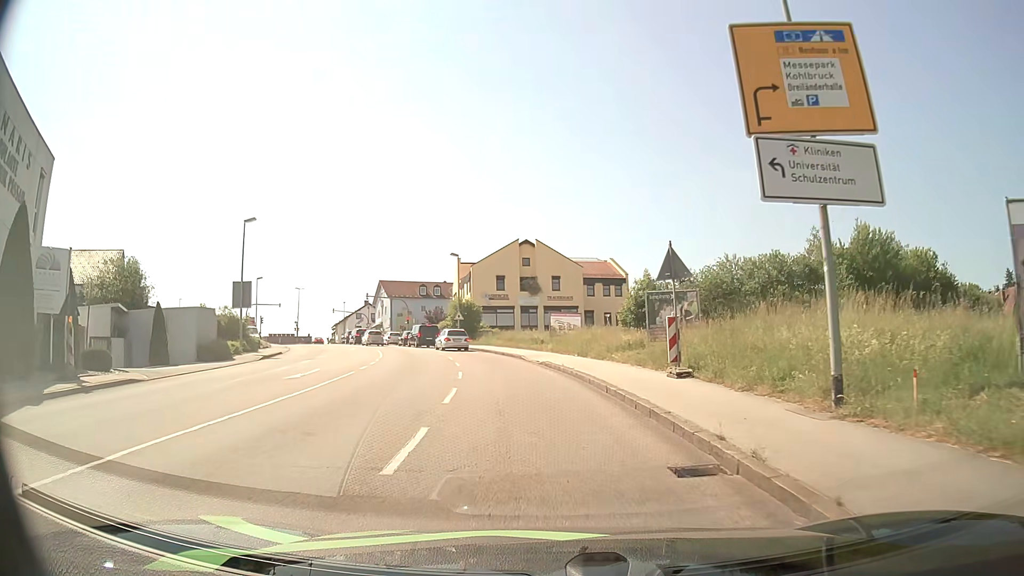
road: tertiary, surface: asphalt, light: Day
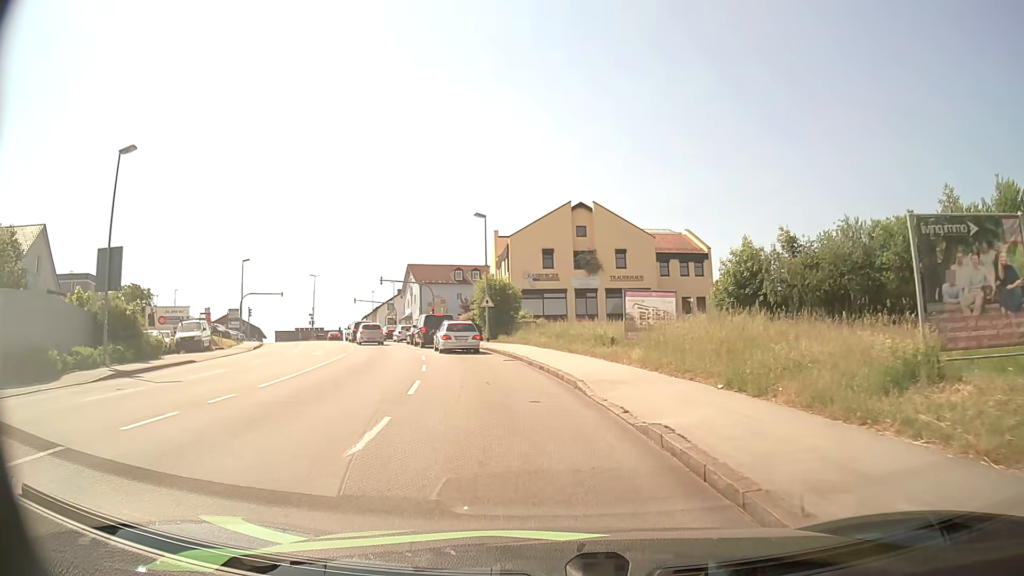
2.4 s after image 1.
(-0.6, +17.8) m; -4°
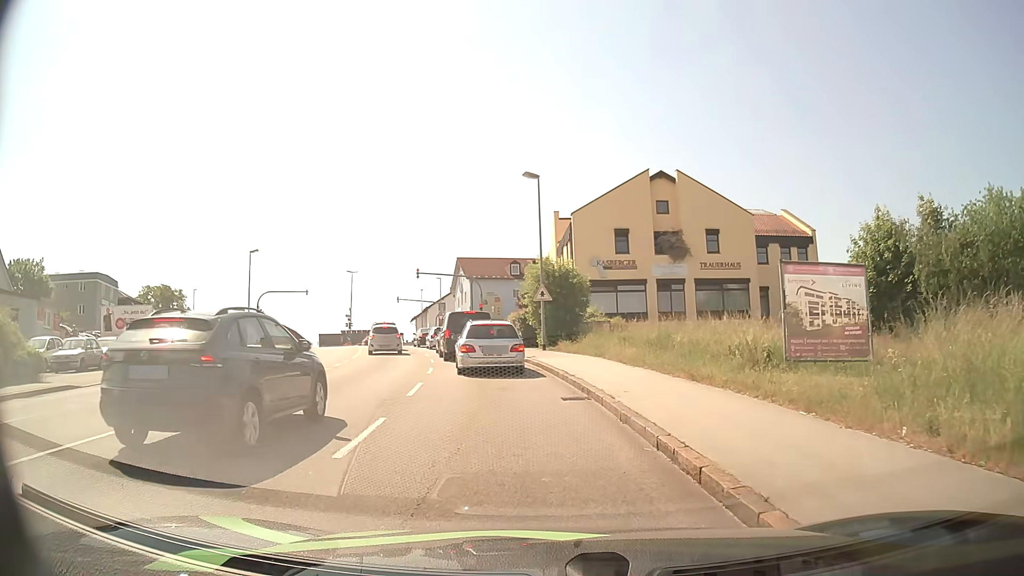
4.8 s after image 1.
(-0.5, +11.7) m; -6°
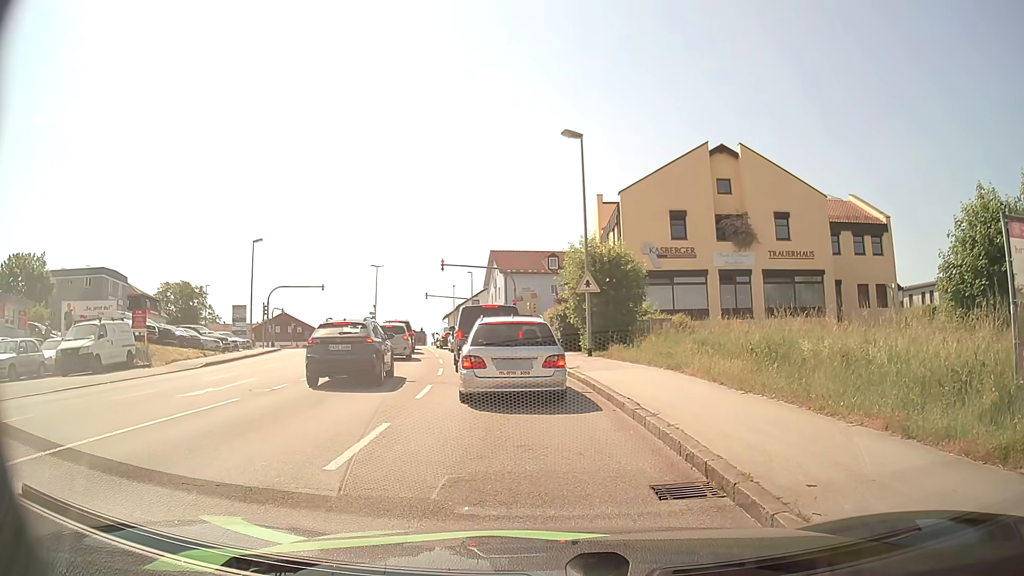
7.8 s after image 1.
(-0.2, +6.5) m; -3°
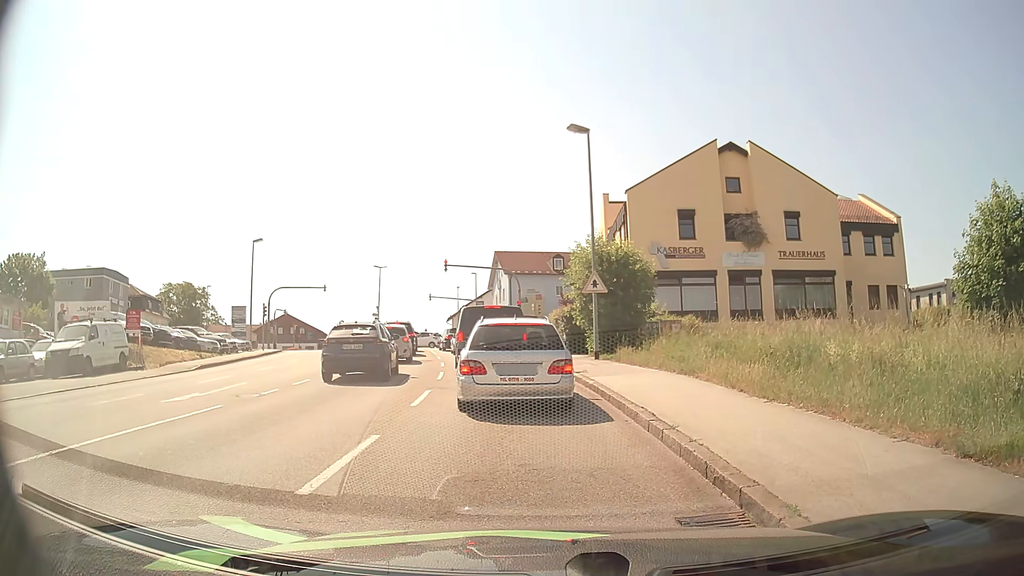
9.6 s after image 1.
(0.0, +0.9) m; 0°
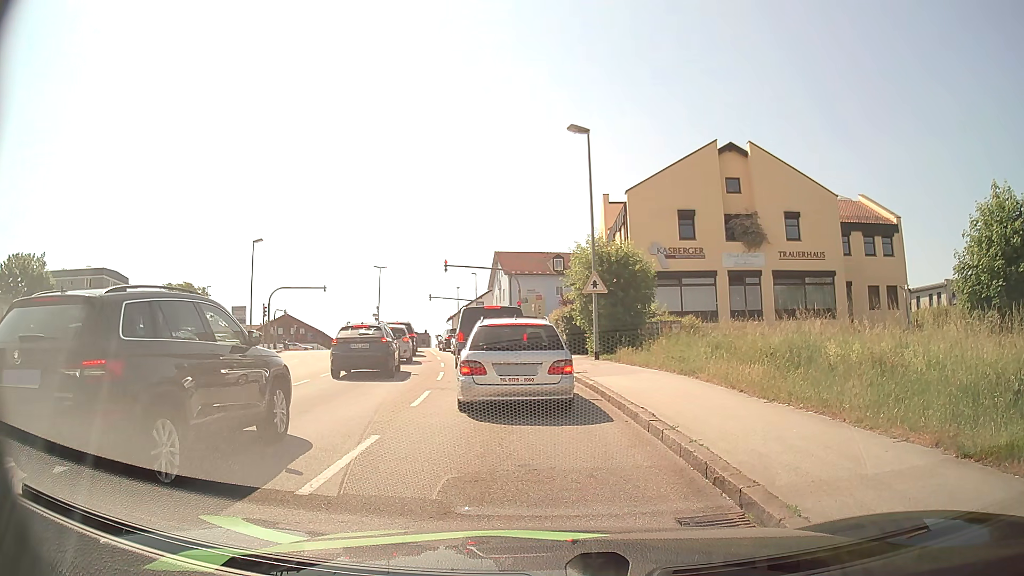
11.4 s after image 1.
(0.0, +0.1) m; 0°
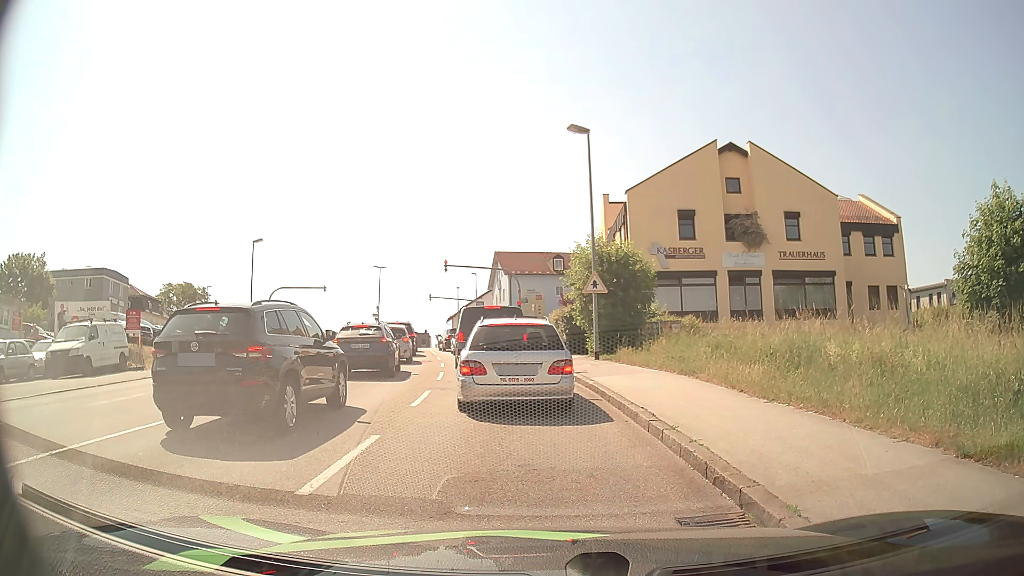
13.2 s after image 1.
(0.0, 0.0) m; 0°
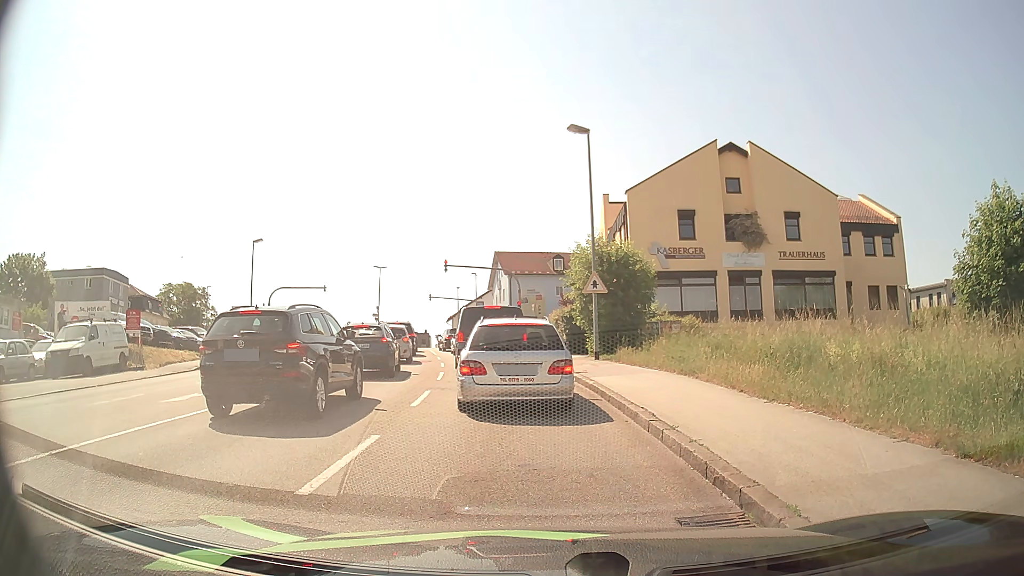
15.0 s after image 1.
(0.0, 0.0) m; 0°
